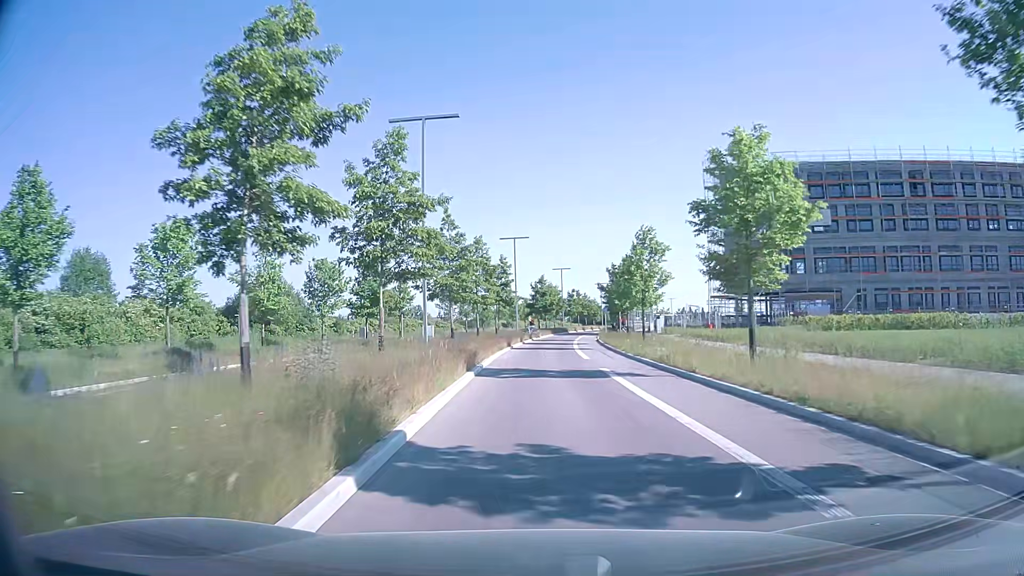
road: tertiary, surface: asphalt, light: Day
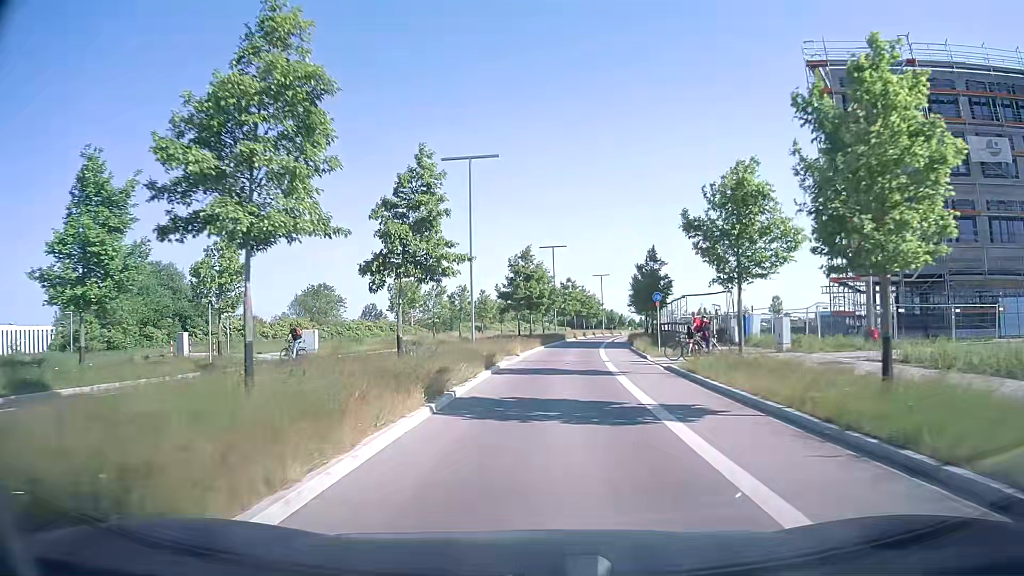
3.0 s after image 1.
(+0.4, +34.5) m; +1°
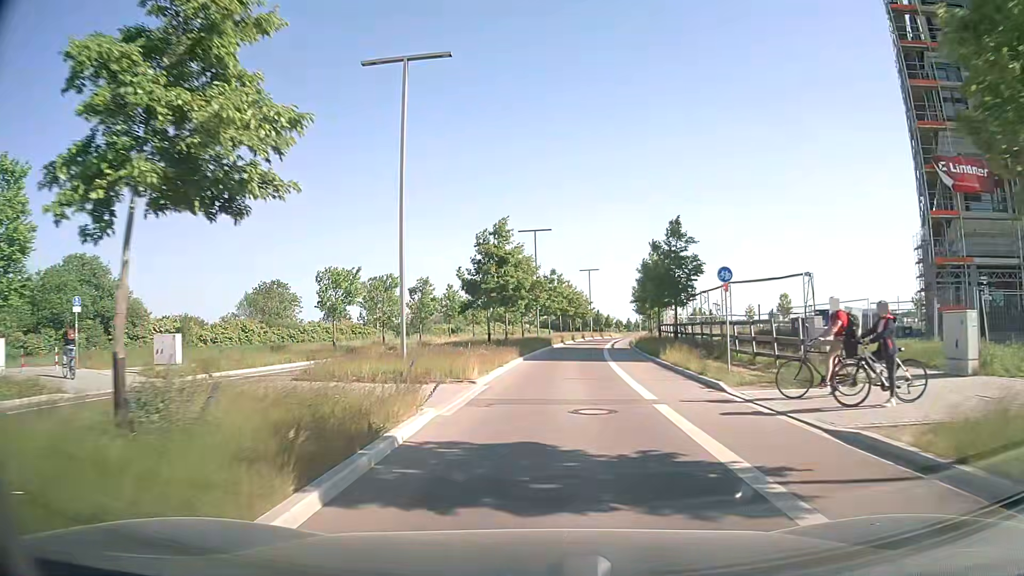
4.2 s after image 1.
(+0.2, +13.8) m; +1°
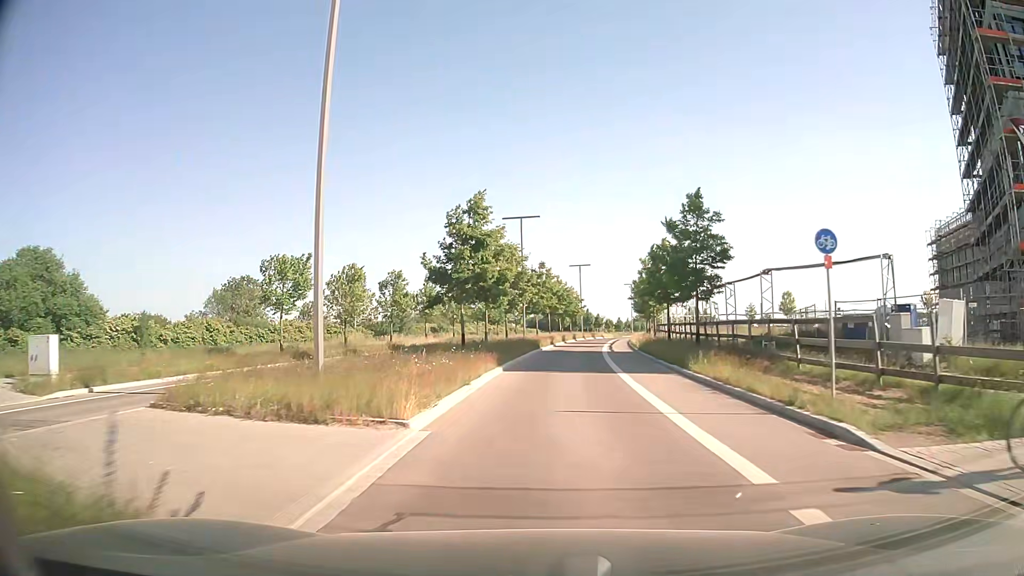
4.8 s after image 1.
(+0.1, +7.0) m; +1°
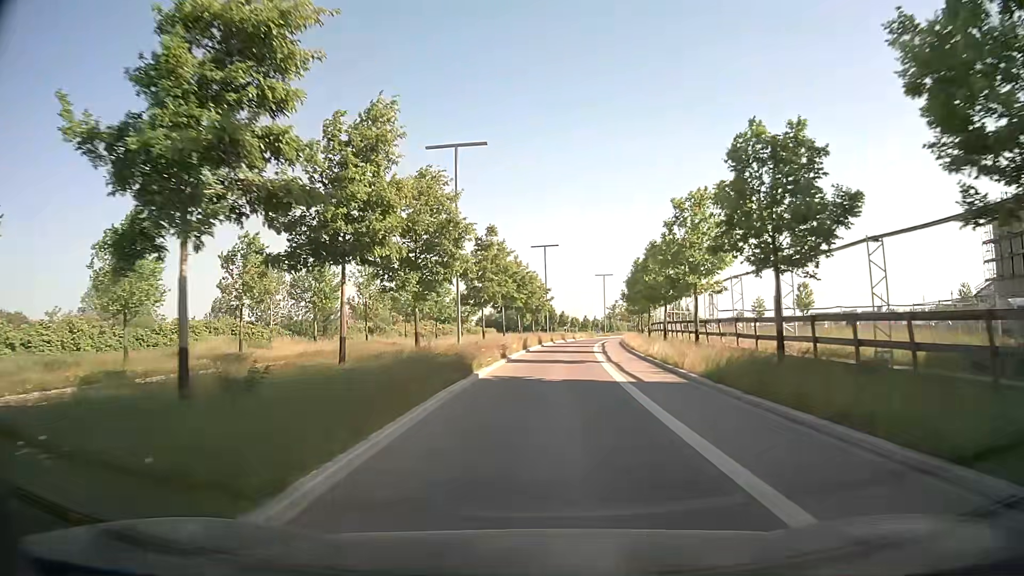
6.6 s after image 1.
(+0.6, +21.5) m; +3°
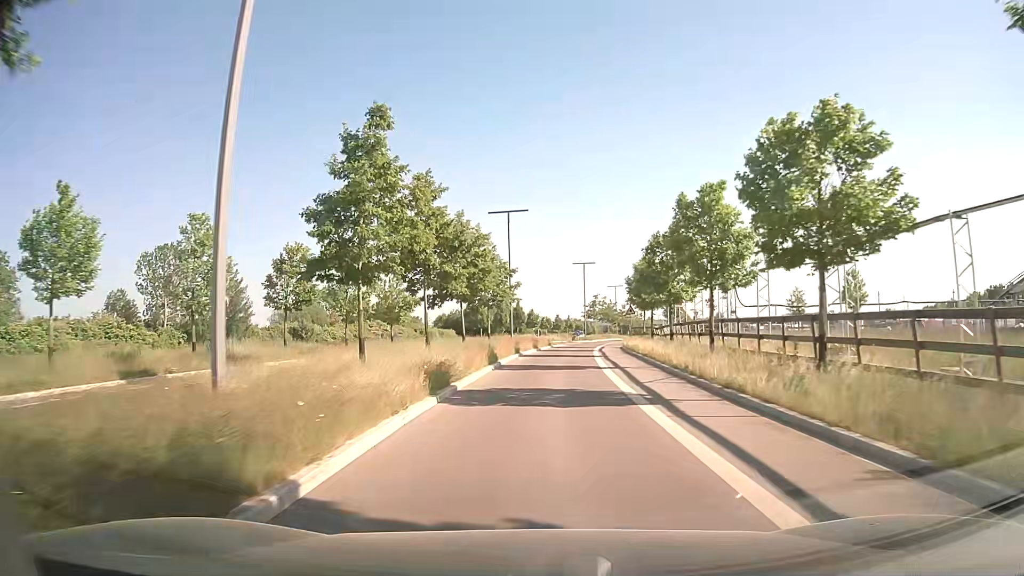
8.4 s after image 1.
(+0.6, +22.1) m; +3°
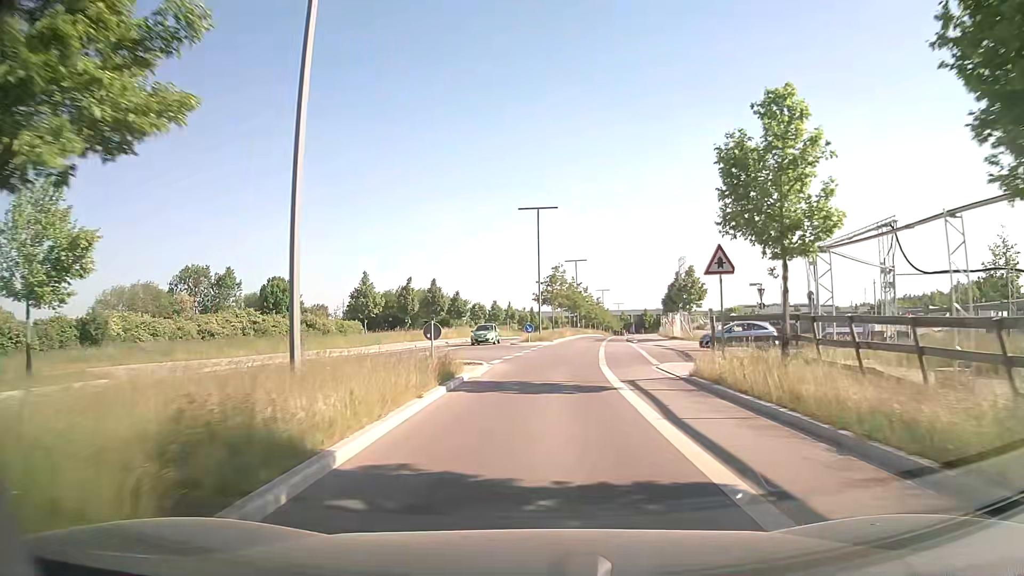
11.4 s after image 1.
(+1.5, +36.8) m; +5°
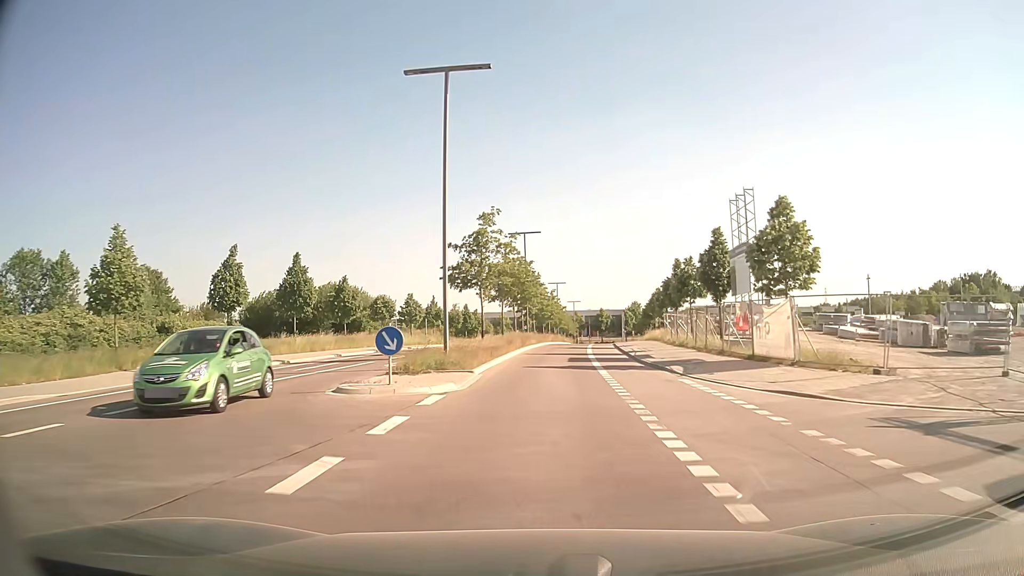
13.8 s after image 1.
(+1.3, +29.2) m; +5°
(0, +10) (0, +20) (+1, +30) (+1, +40) (+2, +50) (+3, +60) (+4, +70) (+6, +80) (+7, +90) (+8, +100) m
